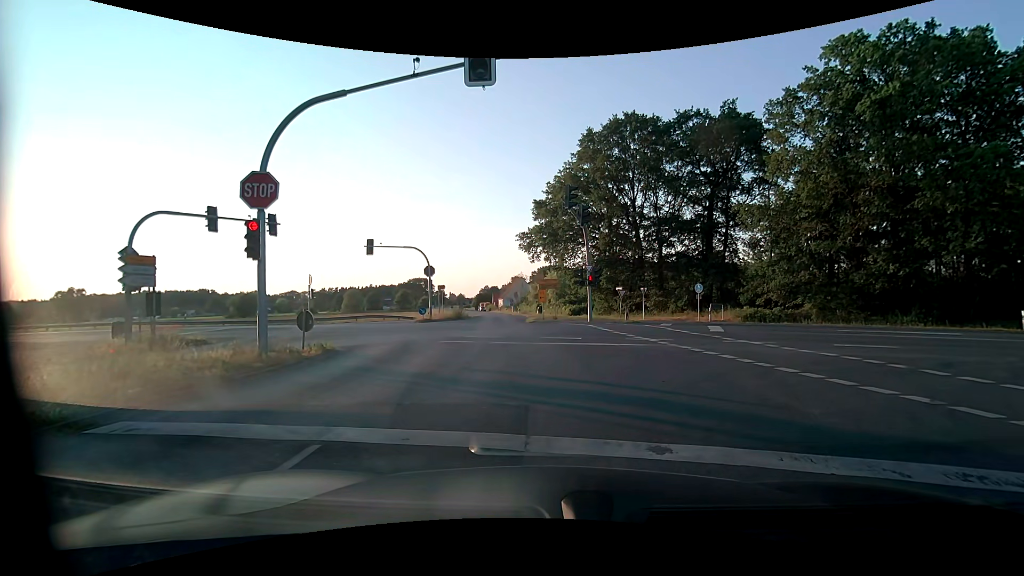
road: tertiary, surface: asphalt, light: Day
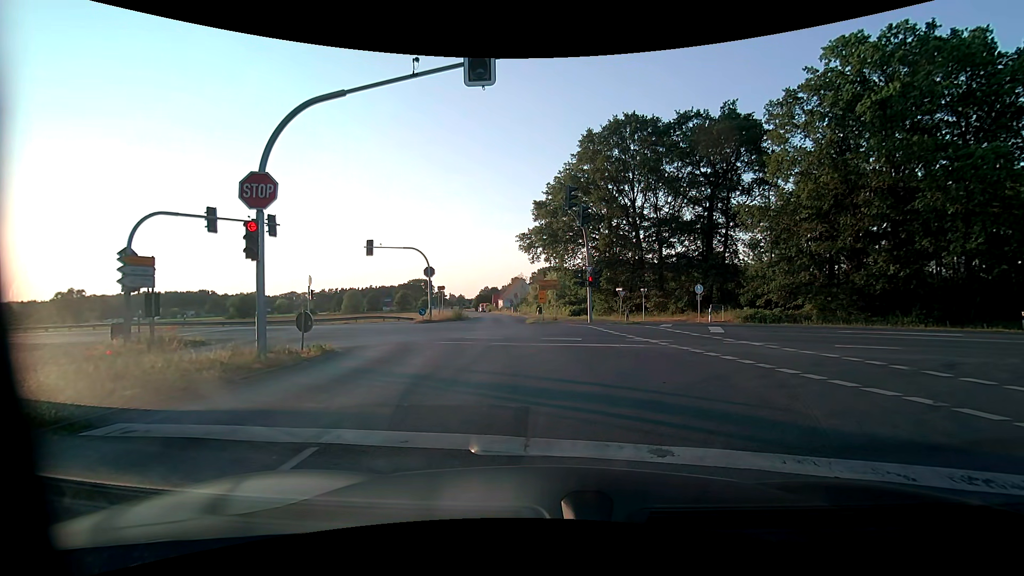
(0.0, +0.1) m; 0°
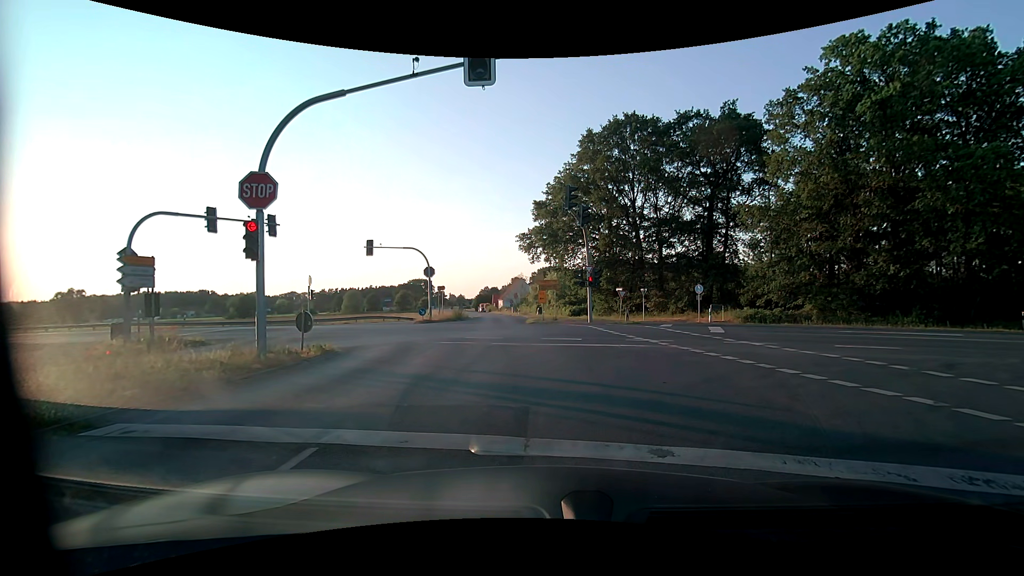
(0.0, 0.0) m; 0°
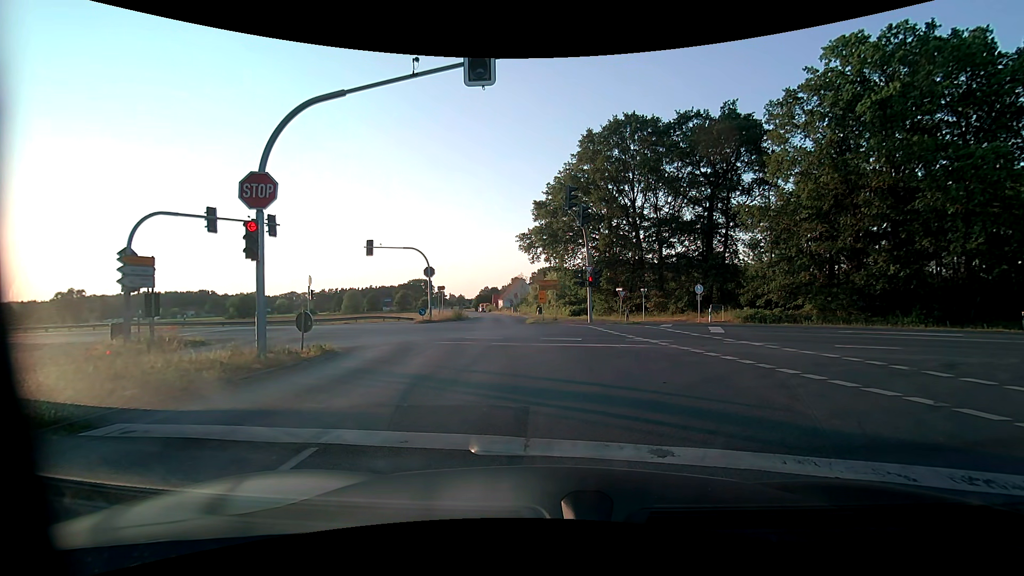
(0.0, 0.0) m; 0°
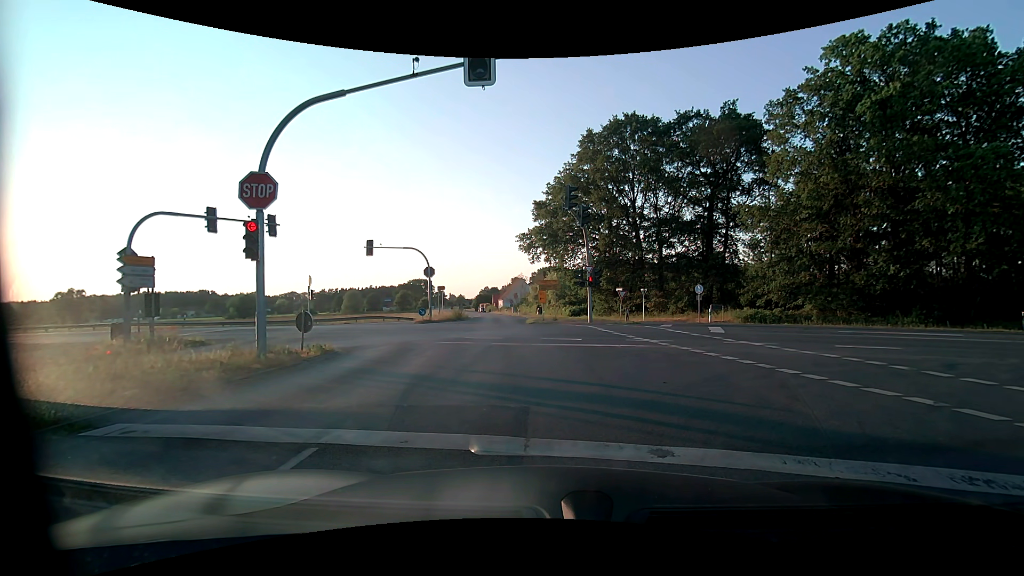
(0.0, 0.0) m; 0°
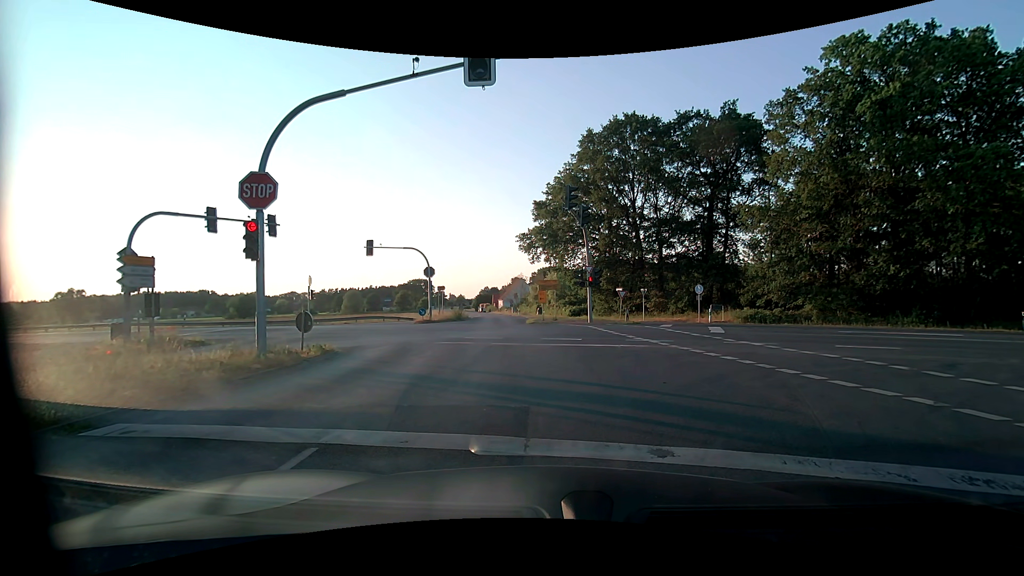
(0.0, 0.0) m; 0°
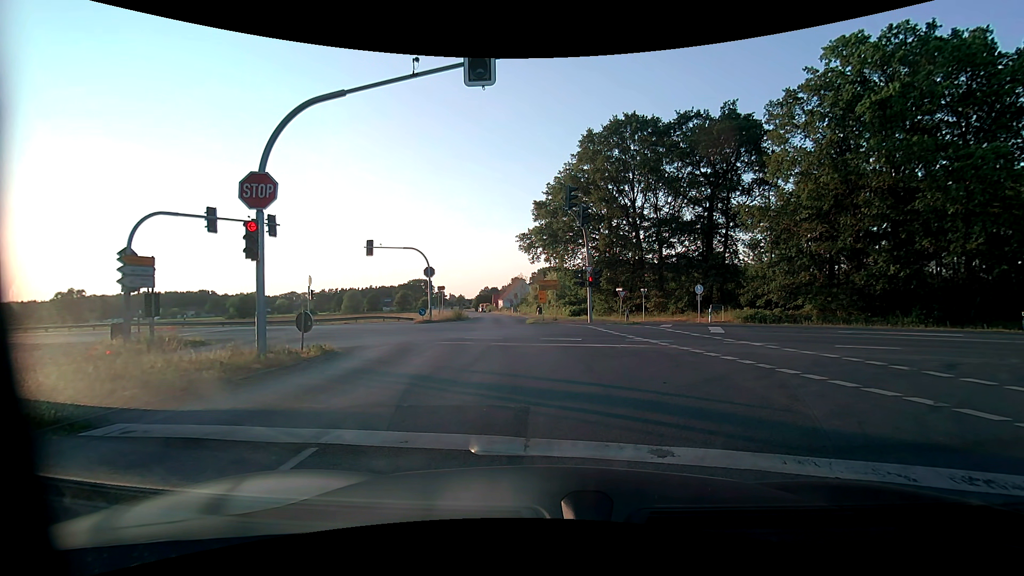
(0.0, 0.0) m; 0°
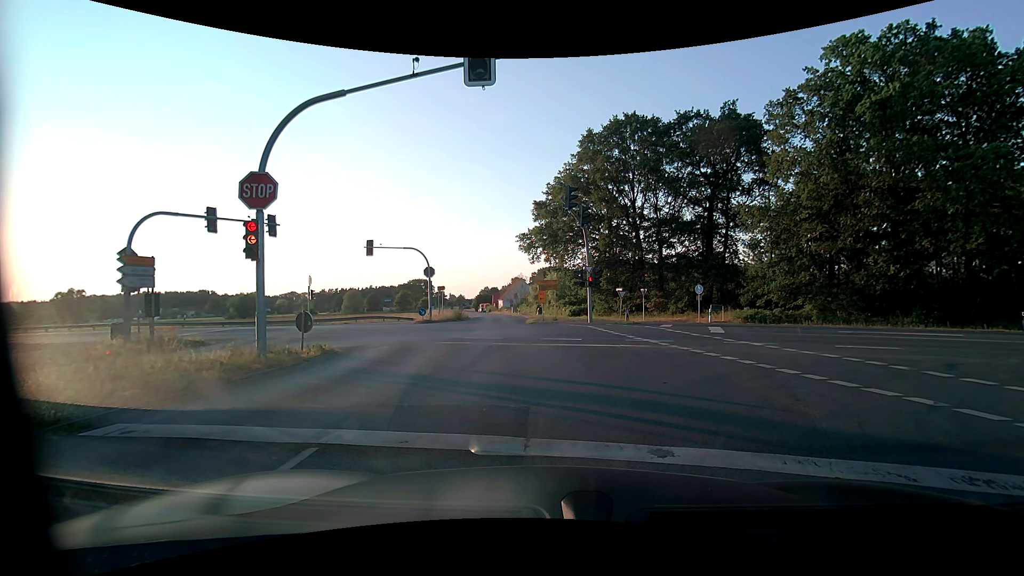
(0.0, 0.0) m; 0°
(0, +10) (-1, +20) (-2, +30) (-3, +40) (-4, +50) (-6, +60) (-7, +70) (-8, +80) (-9, +90) (-10, +99) m
